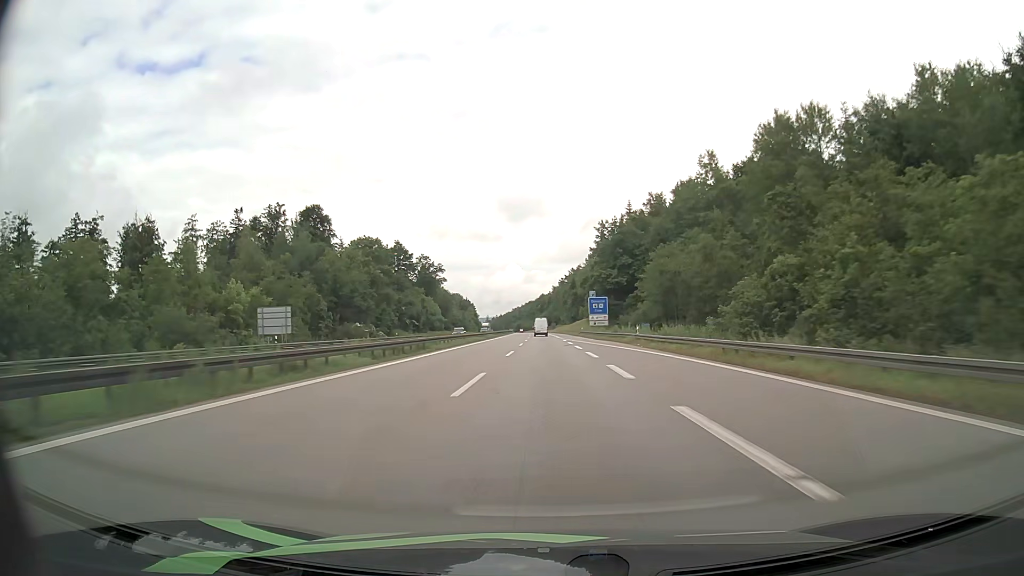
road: motorway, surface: asphalt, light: Day
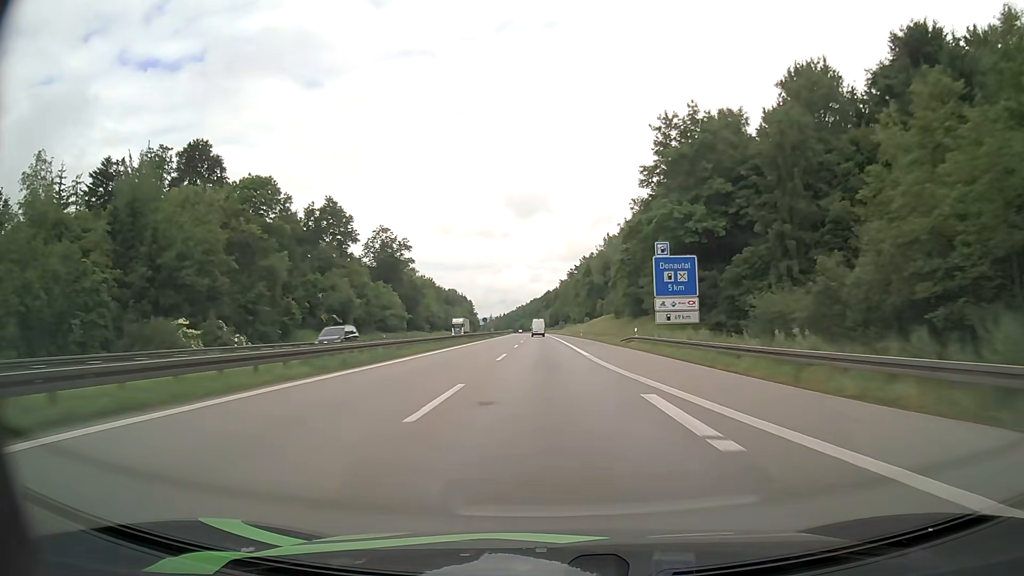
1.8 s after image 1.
(-0.3, +57.7) m; -1°
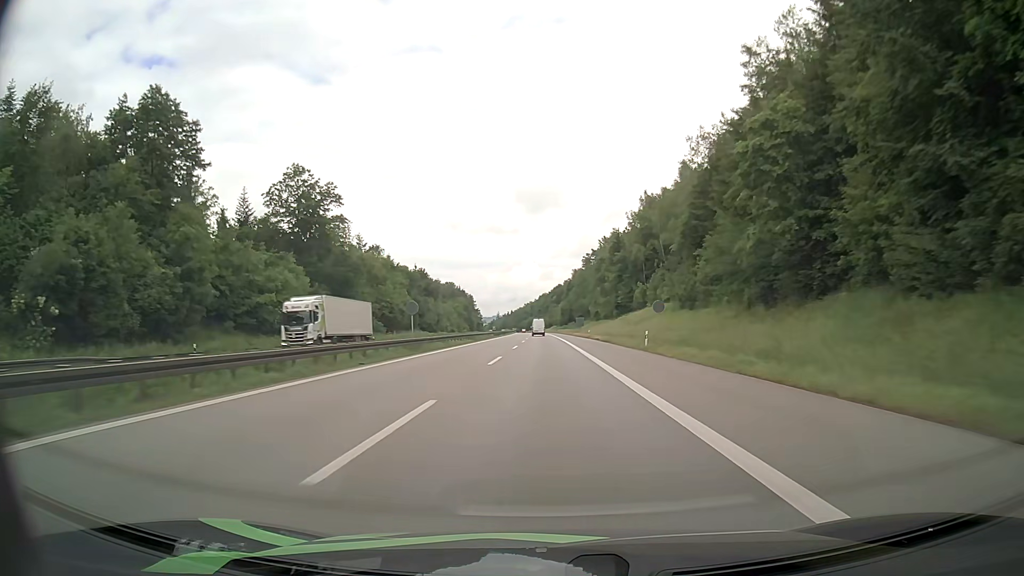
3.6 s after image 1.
(-0.5, +57.5) m; -1°
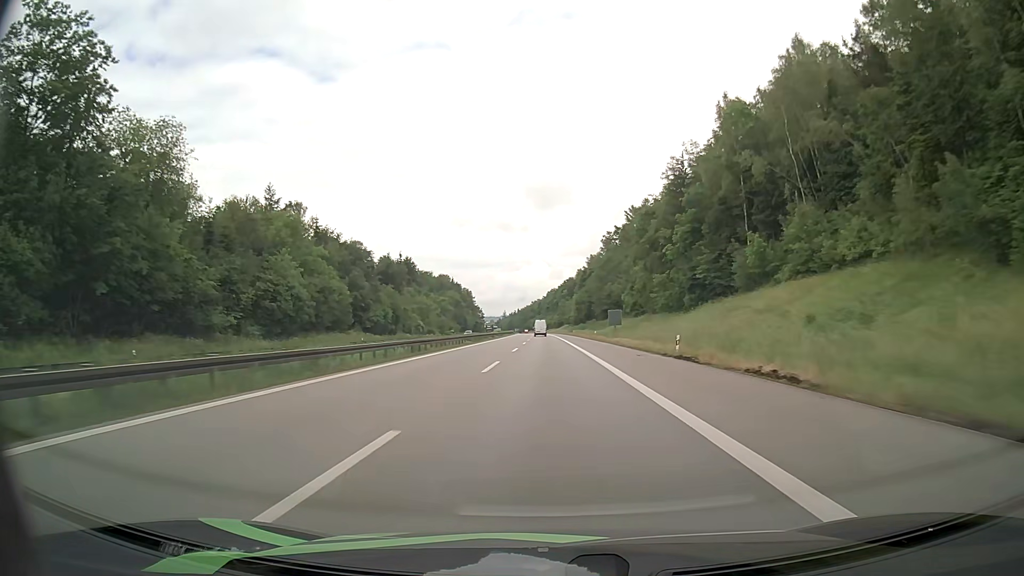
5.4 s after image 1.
(-0.3, +57.5) m; -1°
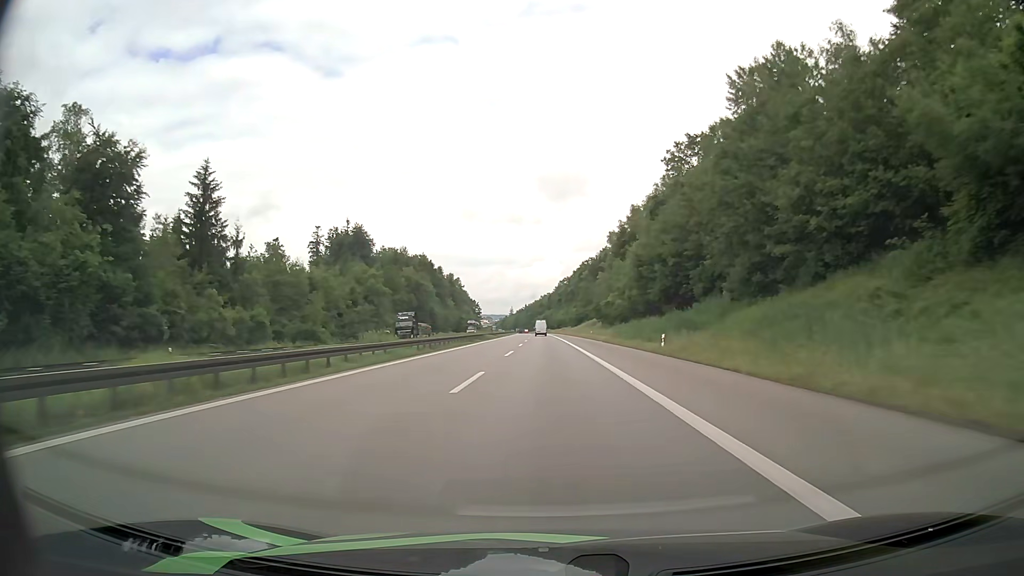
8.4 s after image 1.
(-0.4, +96.5) m; -1°
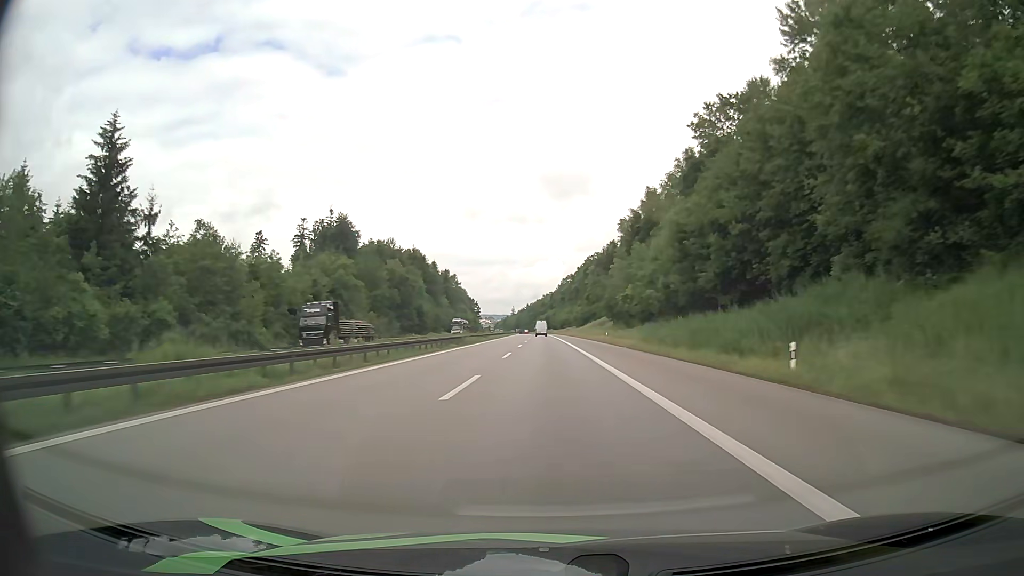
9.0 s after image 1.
(0.0, +19.3) m; 0°
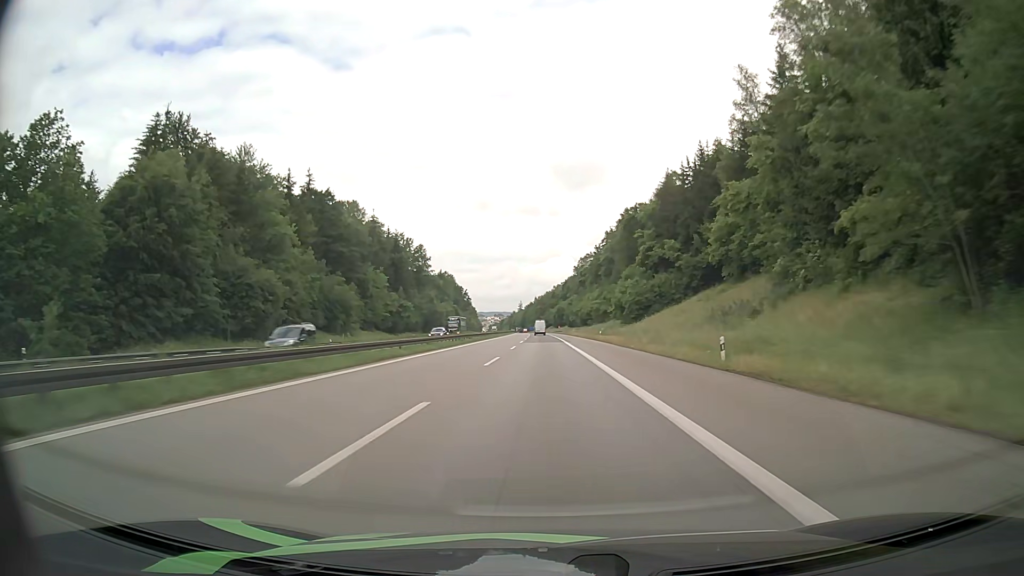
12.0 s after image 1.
(-0.7, +96.9) m; -1°
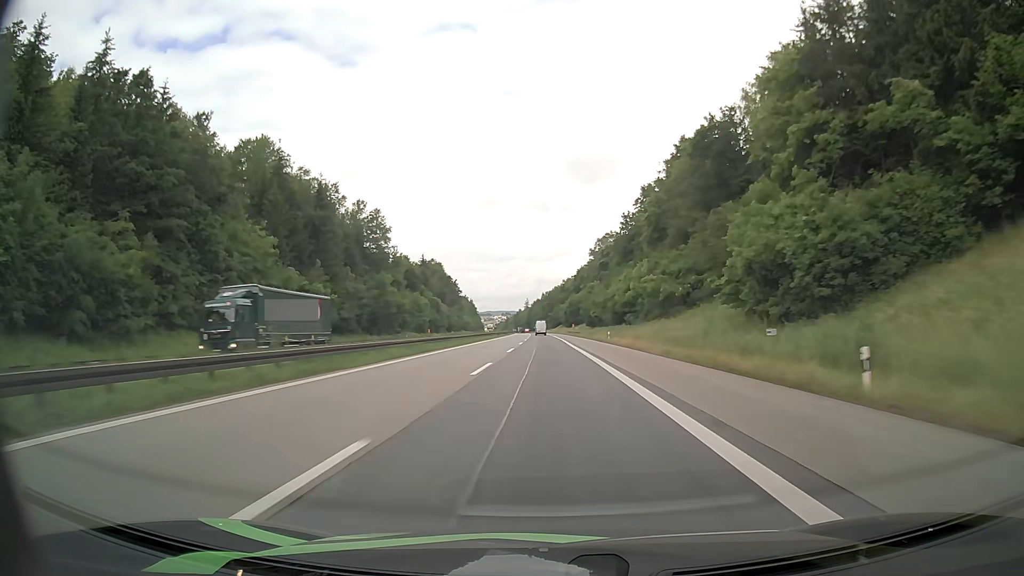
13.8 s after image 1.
(-0.3, +58.4) m; -1°
(0, +10) (0, +20) (0, +30) (0, +40) (0, +50) (0, +60) (-1, +70) (-1, +80) (-1, +90) (-1, +100) m
